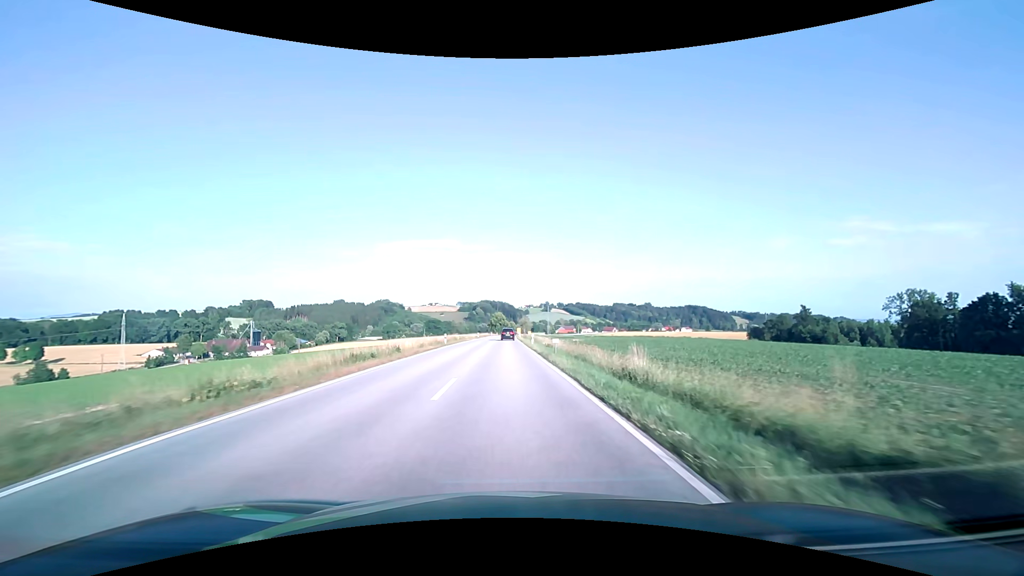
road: secondary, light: Day
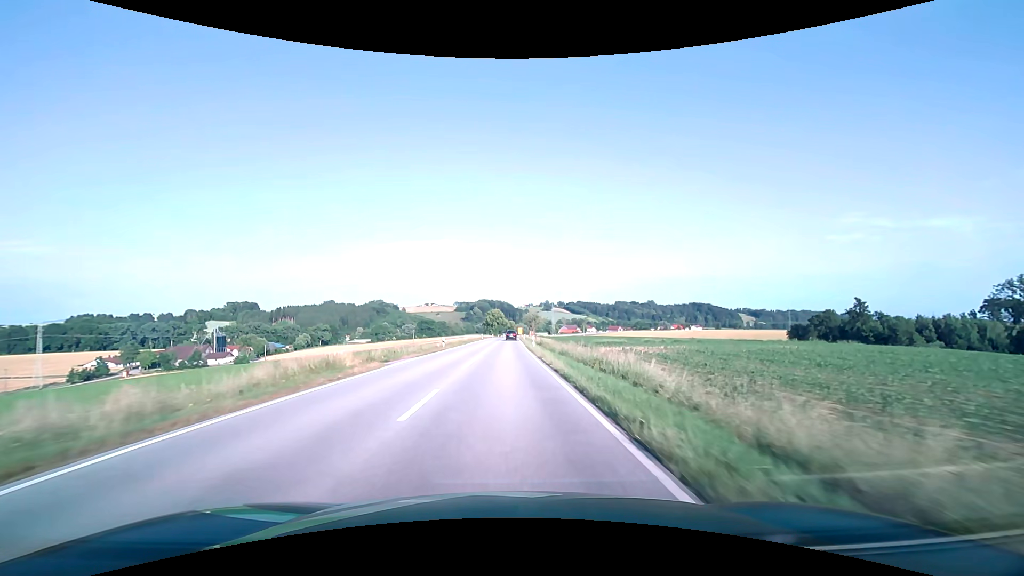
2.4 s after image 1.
(0.0, +50.0) m; 0°
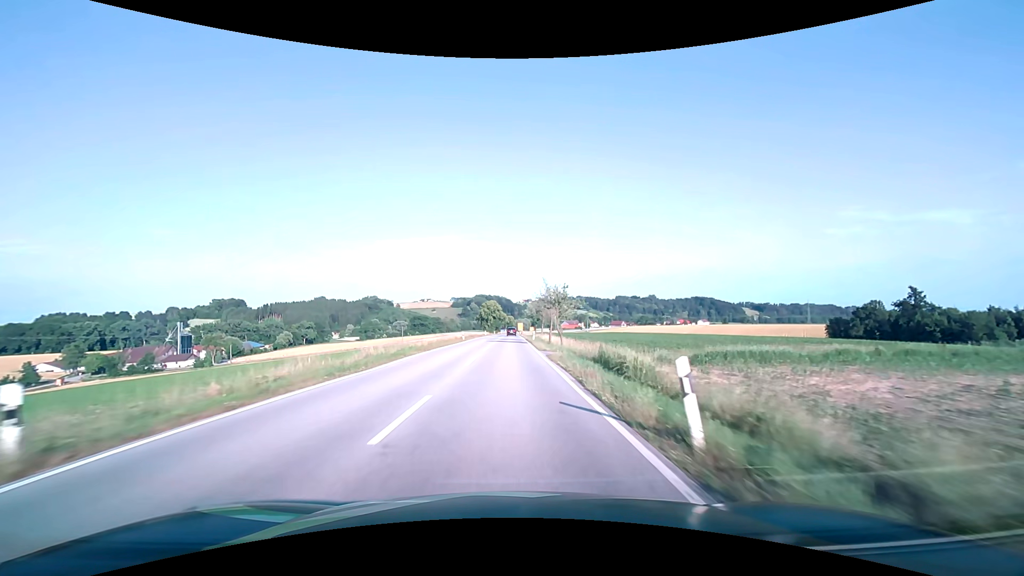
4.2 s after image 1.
(+0.1, +37.6) m; 0°
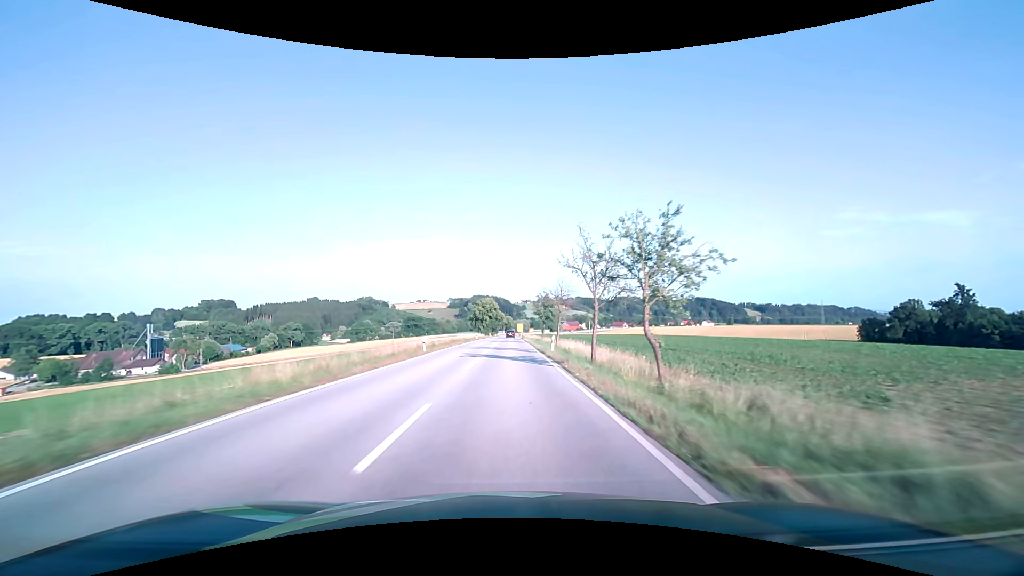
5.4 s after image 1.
(+0.1, +25.1) m; 0°
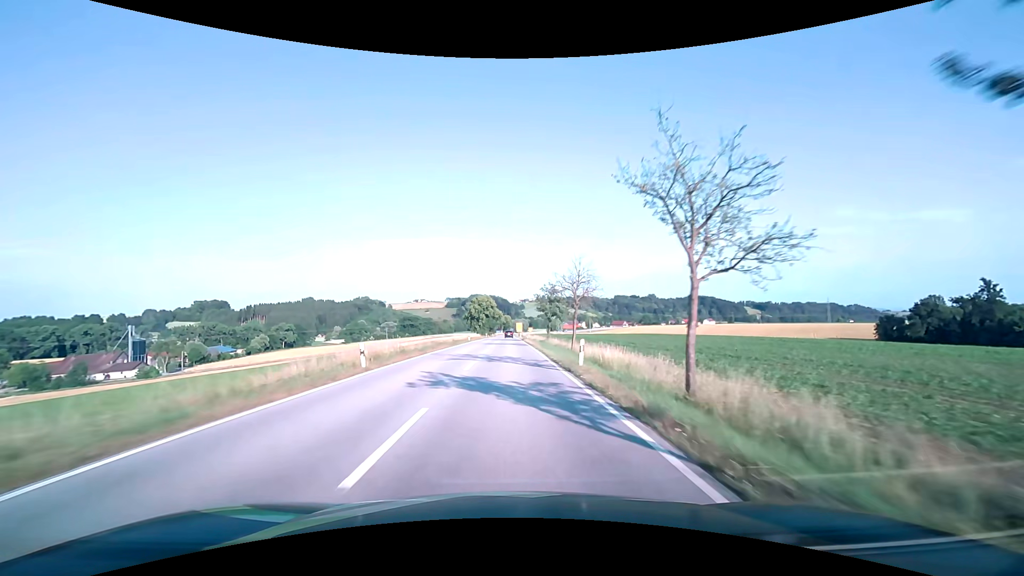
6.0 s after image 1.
(0.0, +12.6) m; 0°
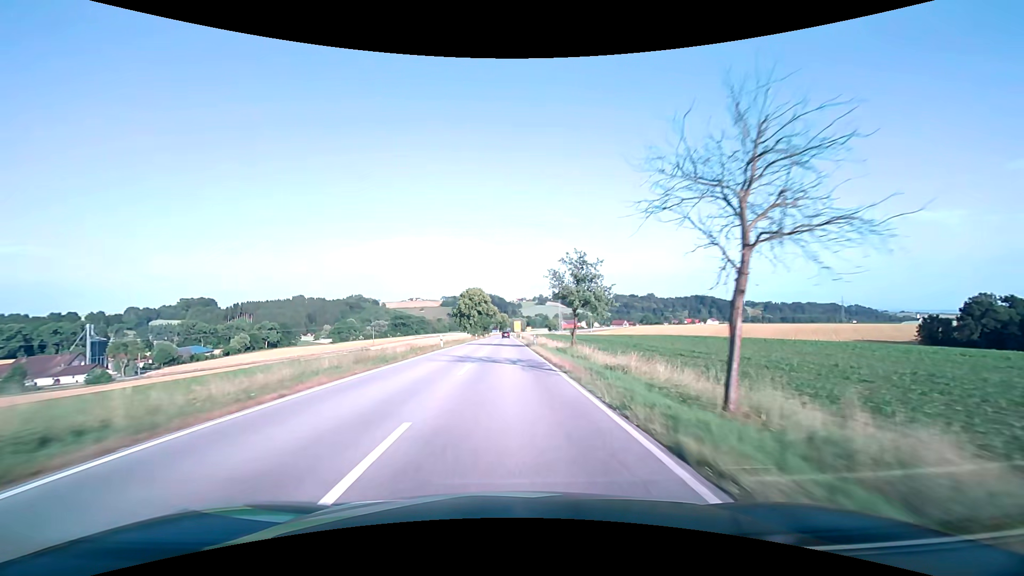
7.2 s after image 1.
(+0.1, +25.1) m; 0°
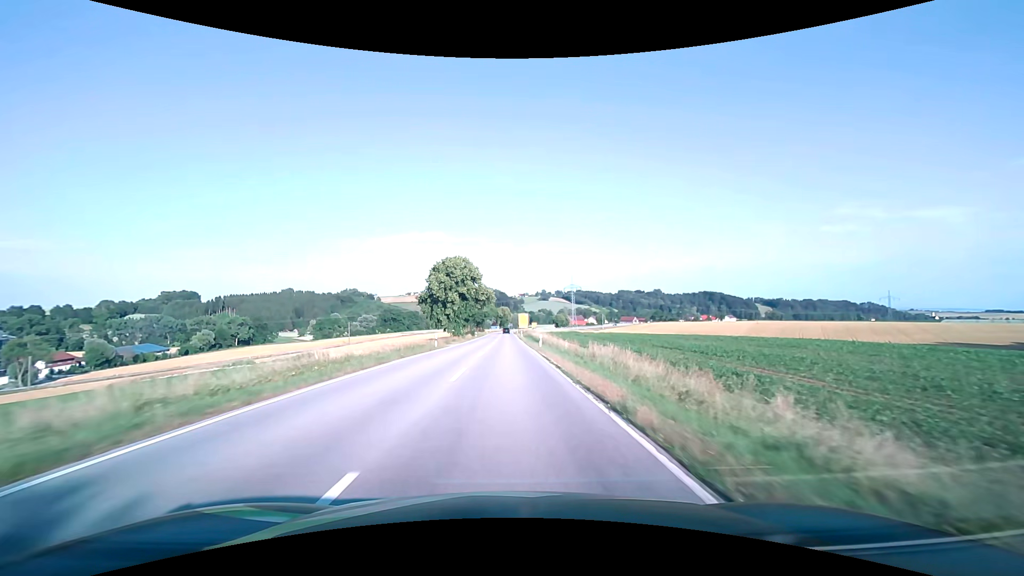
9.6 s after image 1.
(0.0, +50.3) m; 0°
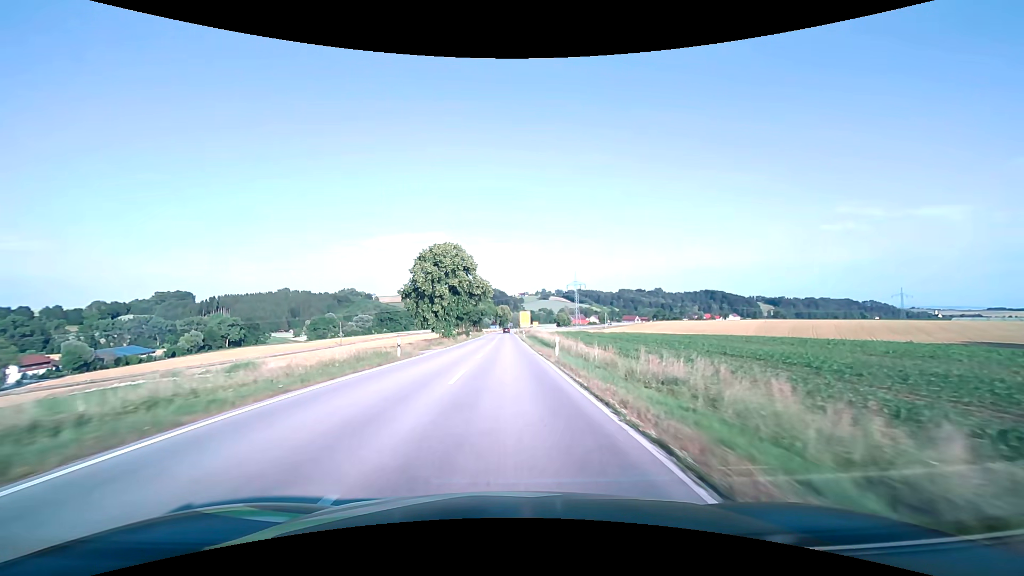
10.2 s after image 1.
(0.0, +12.6) m; 0°
(0, +10) (0, +20) (0, +30) (0, +40) (0, +50) (0, +60) (0, +70) (0, +80) (0, +90) (0, +100) m
